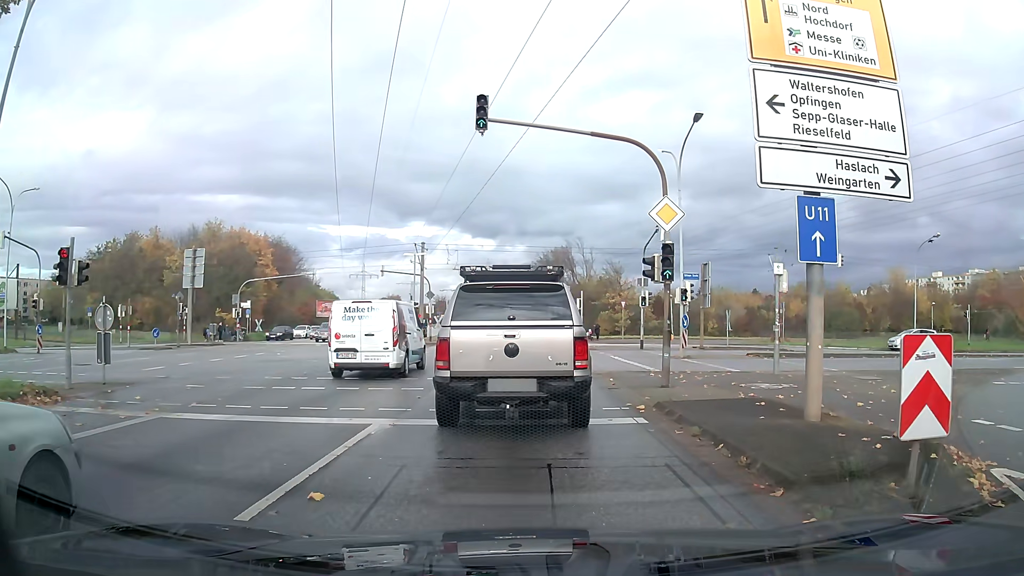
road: primary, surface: asphalt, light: Day
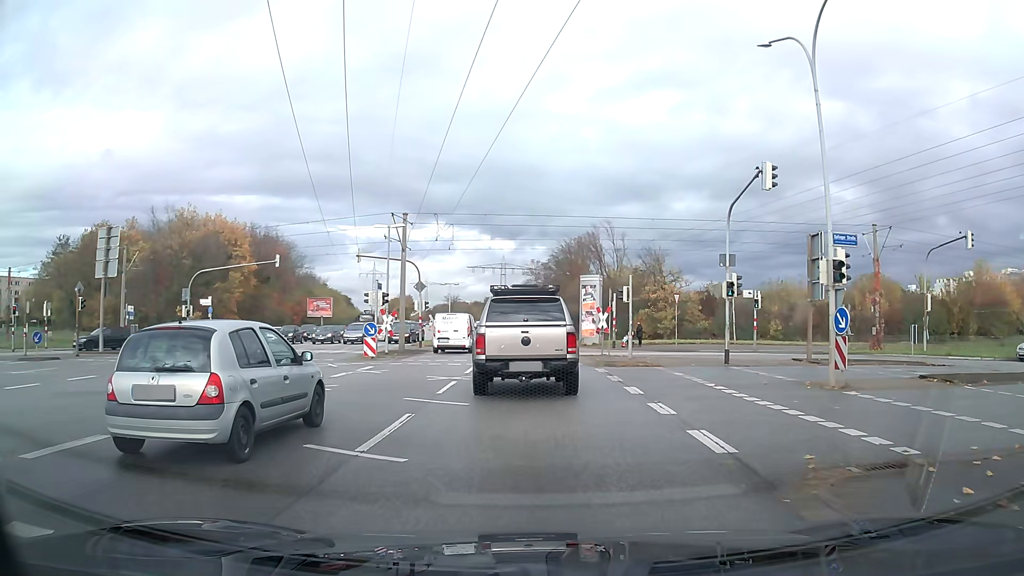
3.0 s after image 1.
(-0.1, +13.6) m; -1°
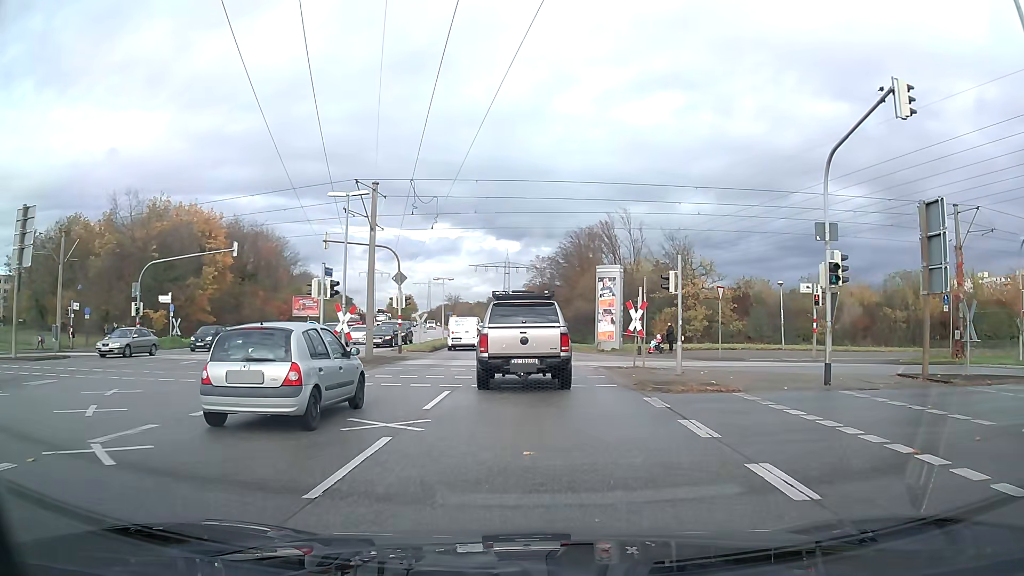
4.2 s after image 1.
(0.0, +8.2) m; 0°
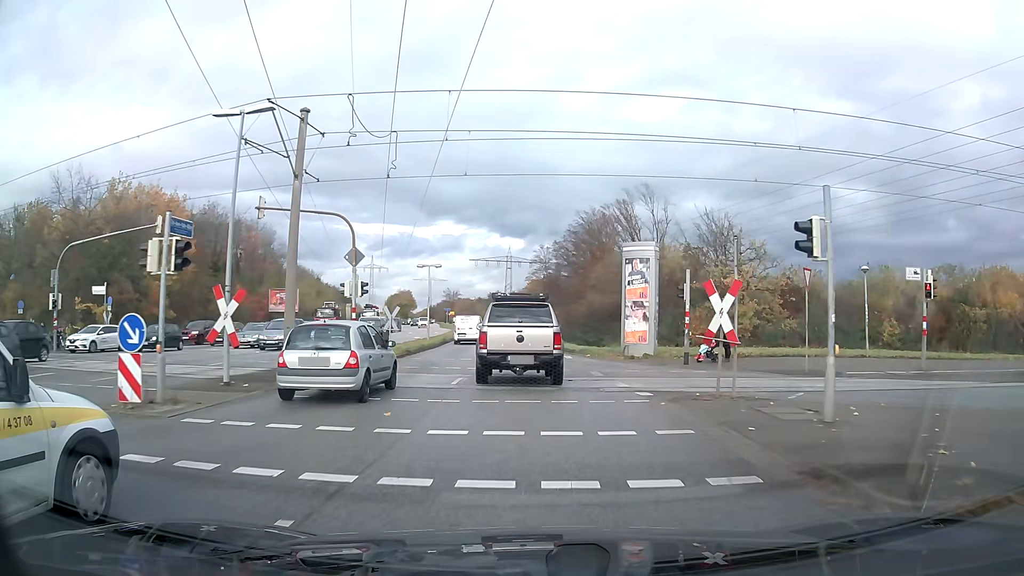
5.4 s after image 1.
(0.0, +9.7) m; 0°
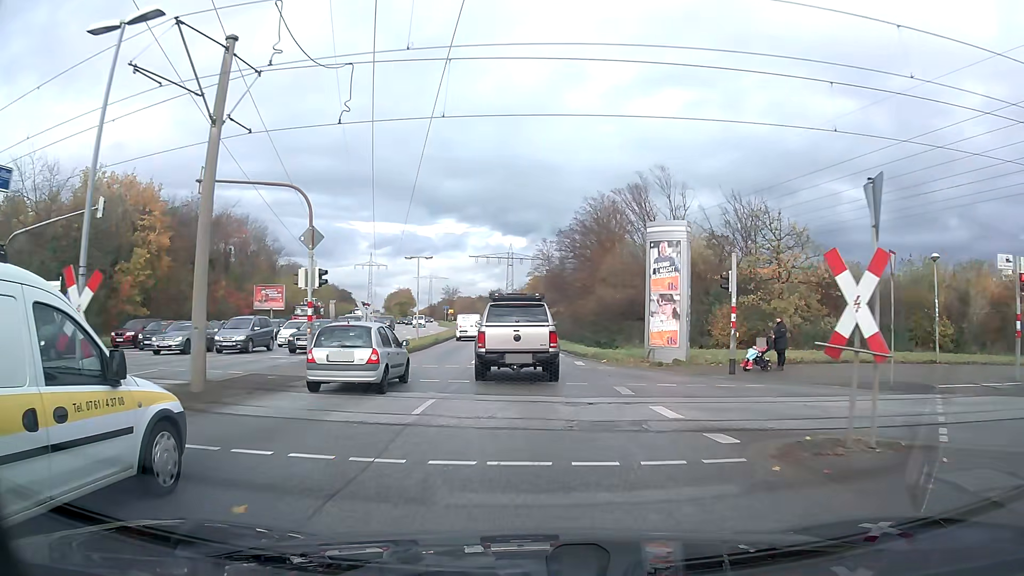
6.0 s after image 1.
(0.0, +5.4) m; 0°
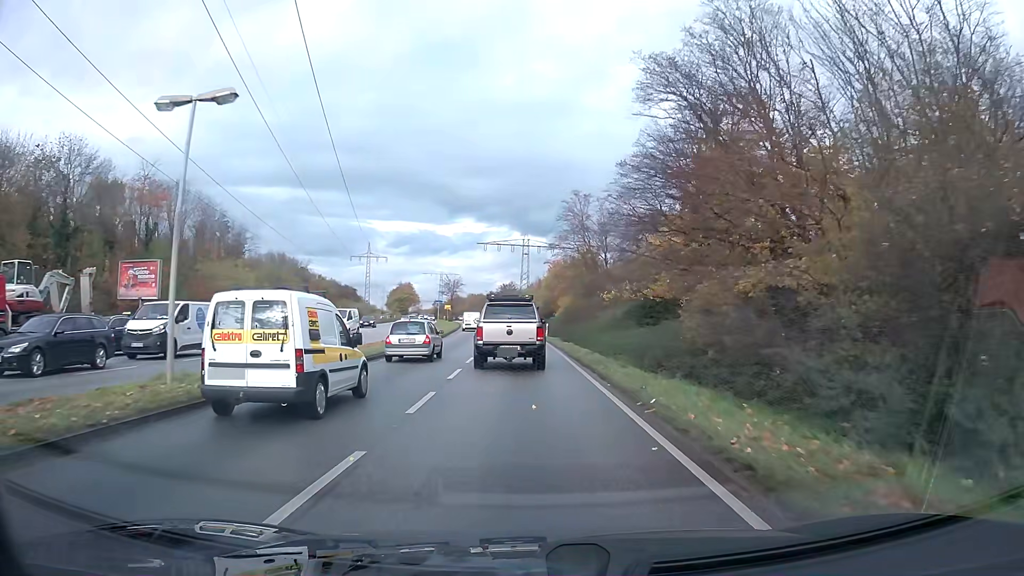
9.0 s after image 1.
(-0.5, +30.9) m; -2°
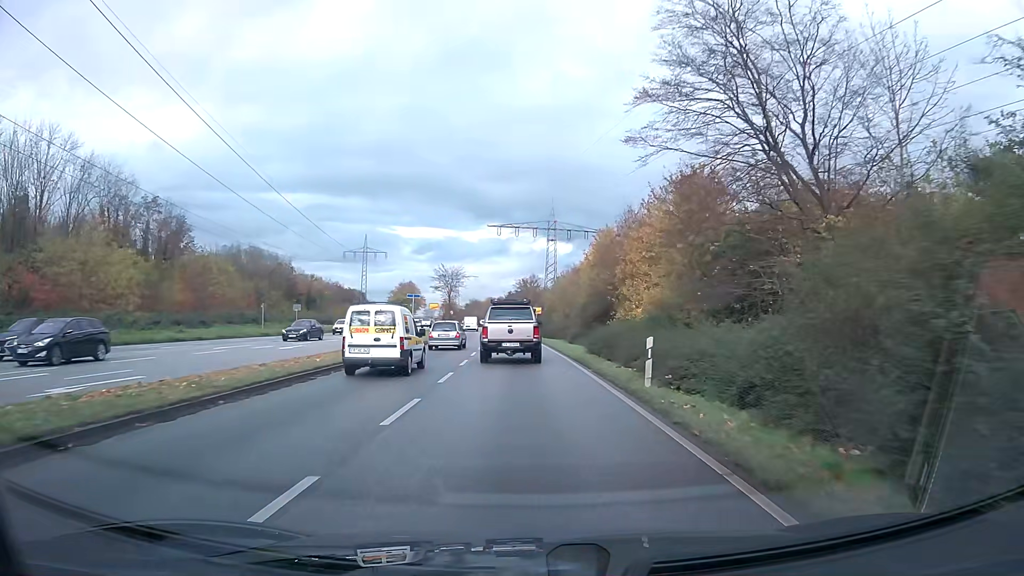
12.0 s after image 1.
(-0.6, +37.1) m; -2°
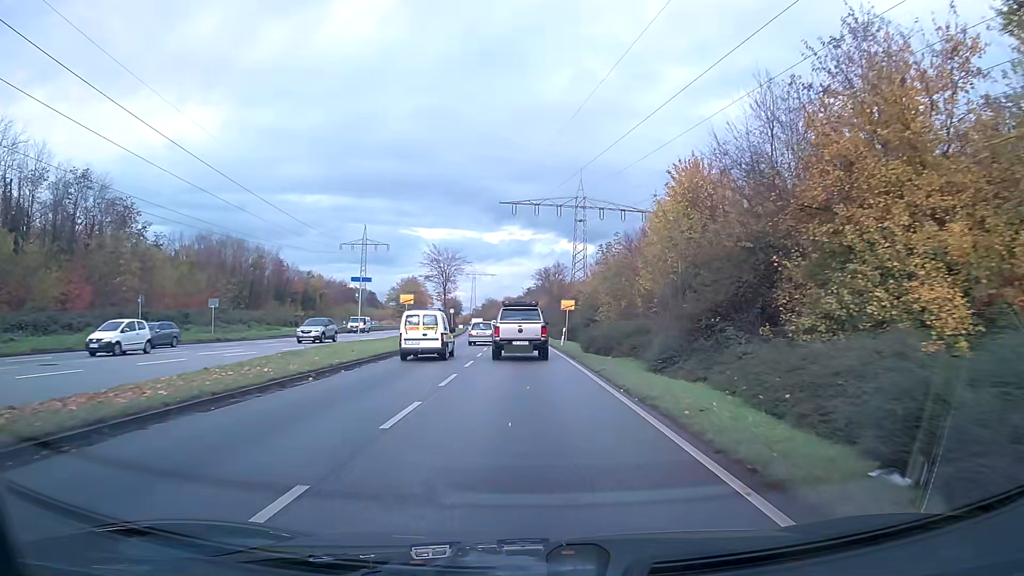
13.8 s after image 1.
(-0.4, +24.5) m; -2°
